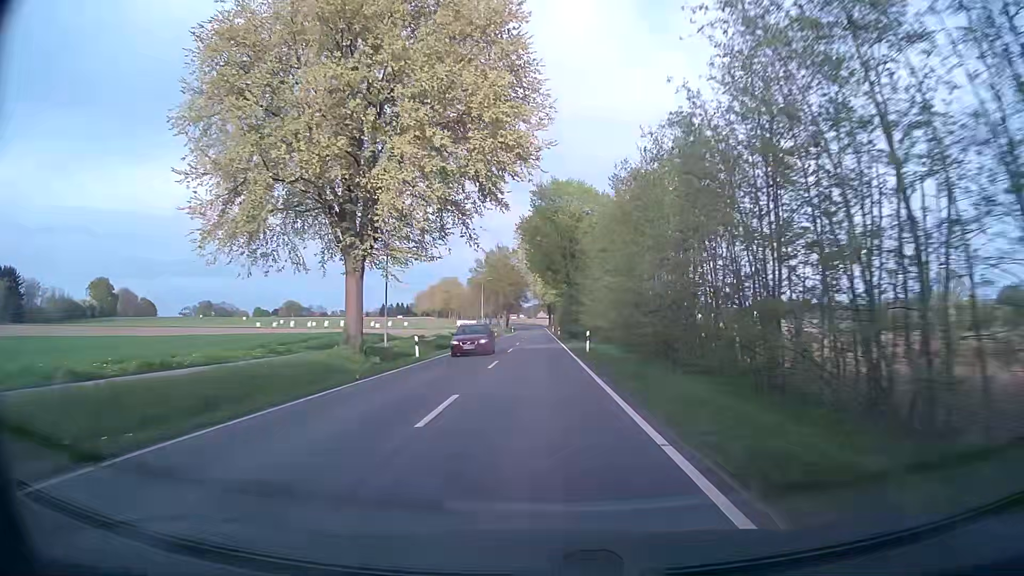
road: tertiary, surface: asphalt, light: Day
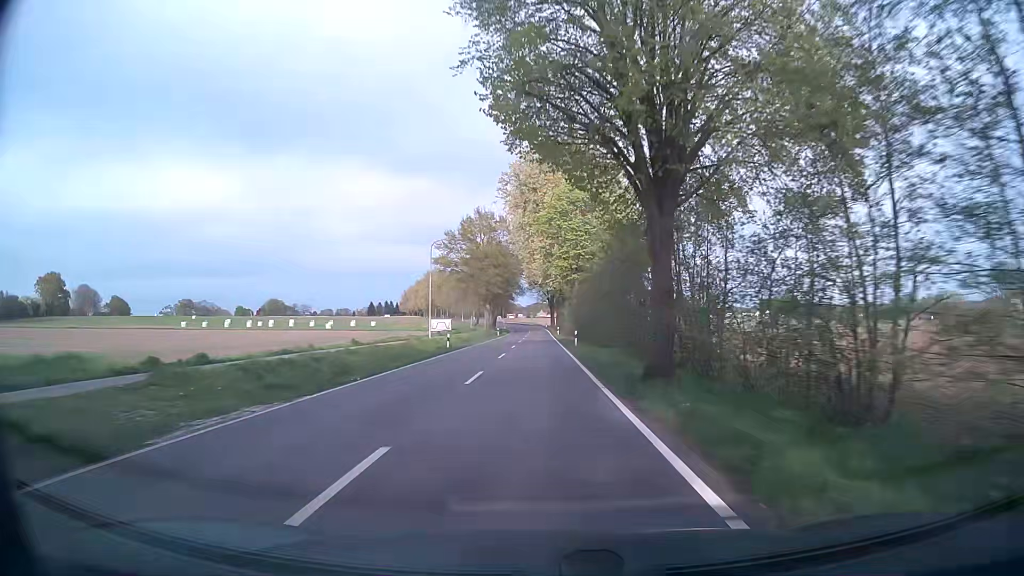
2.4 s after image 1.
(+0.1, +41.7) m; 0°
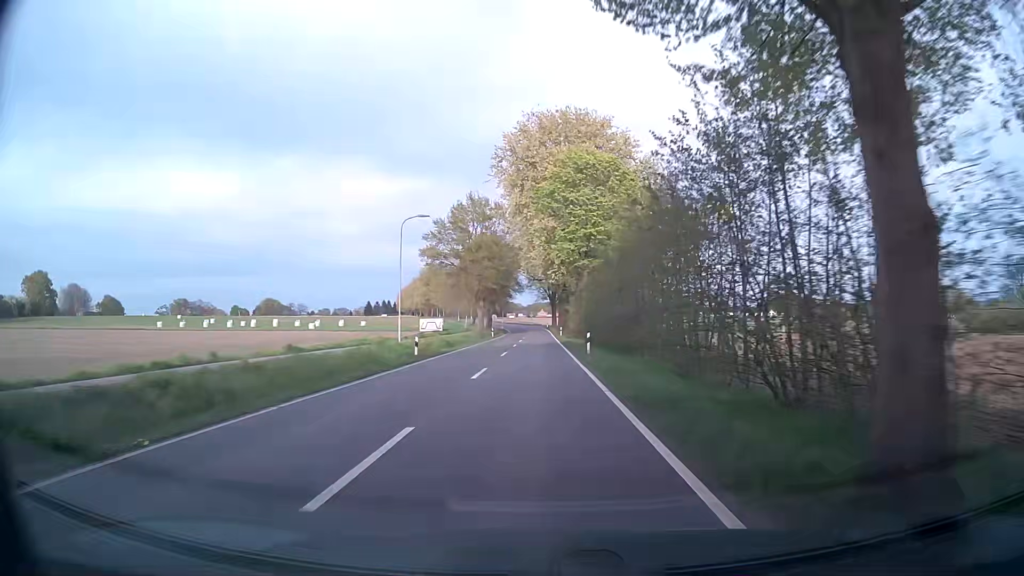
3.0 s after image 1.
(0.0, +10.5) m; 0°
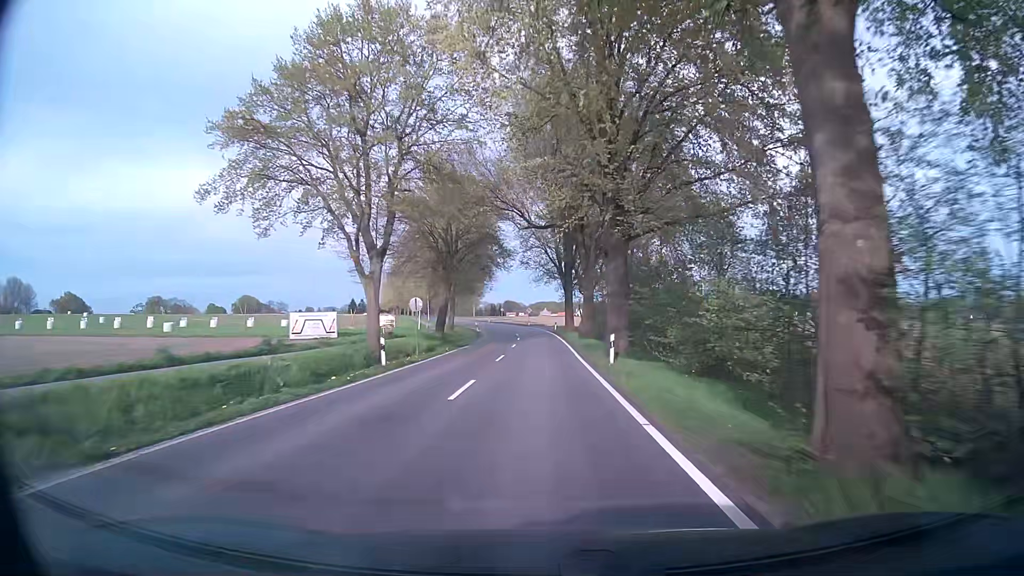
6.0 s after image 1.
(0.0, +53.1) m; 0°
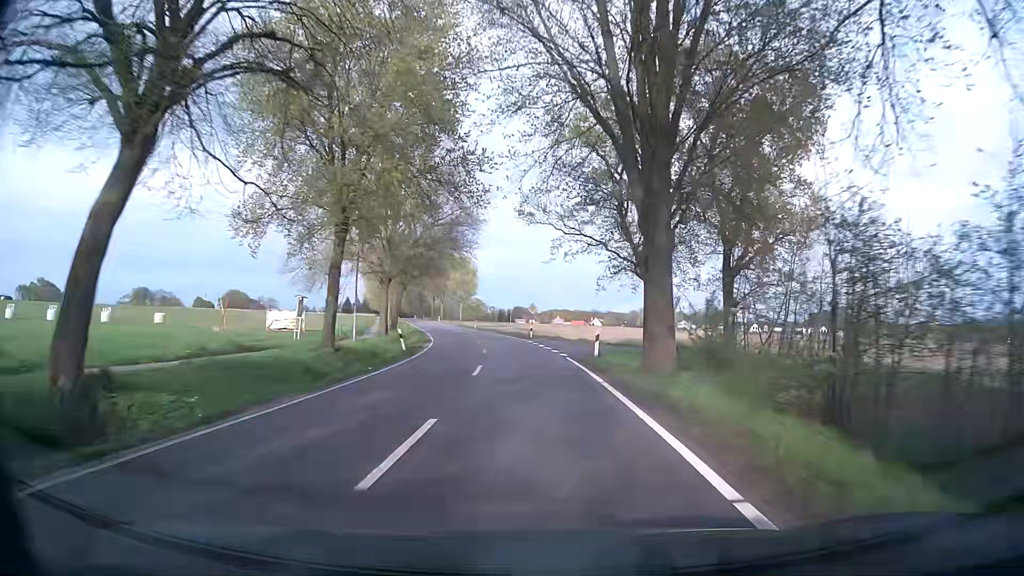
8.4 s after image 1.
(0.0, +42.8) m; -1°
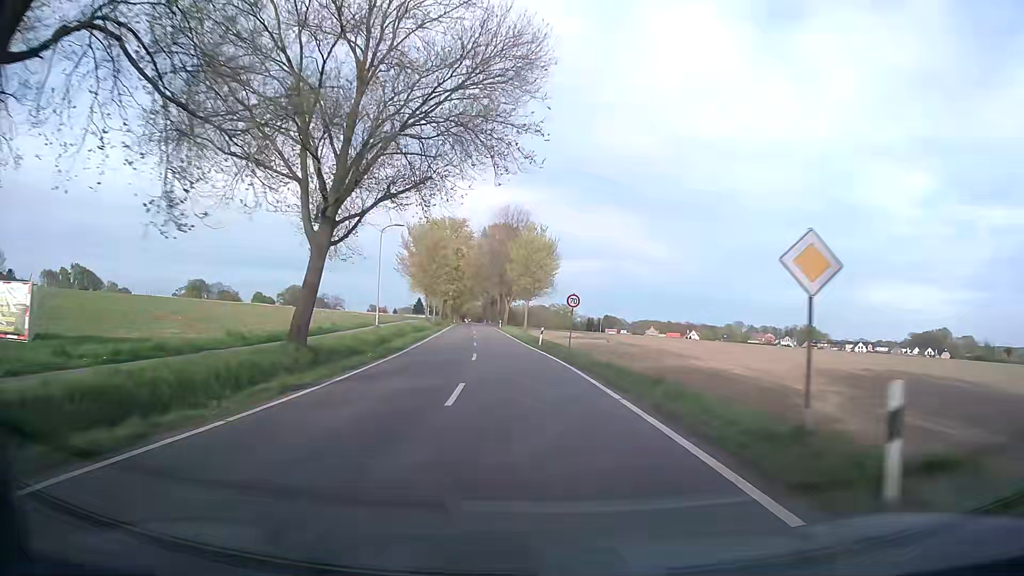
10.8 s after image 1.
(-2.4, +42.6) m; -7°
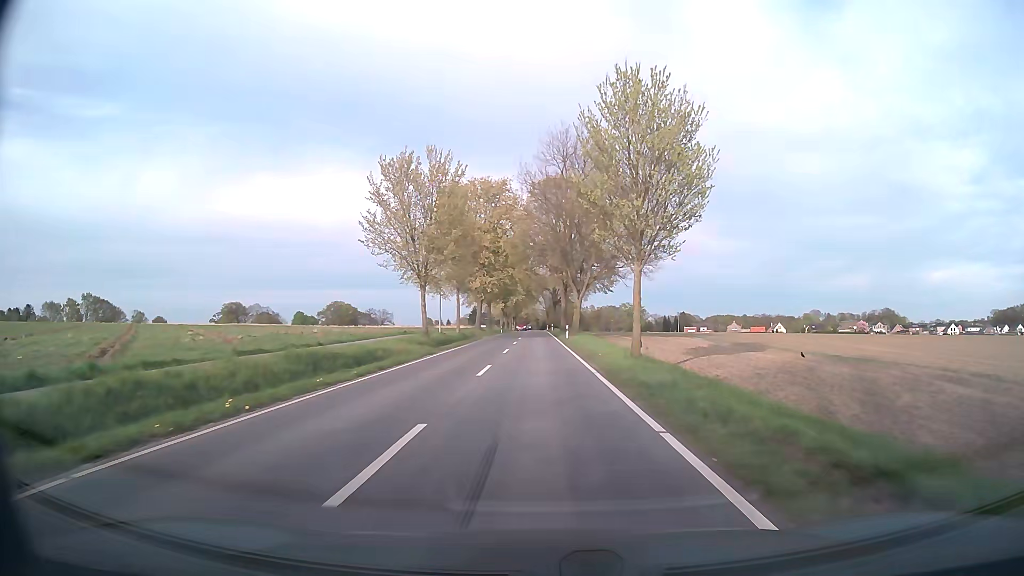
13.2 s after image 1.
(-2.6, +42.5) m; -6°
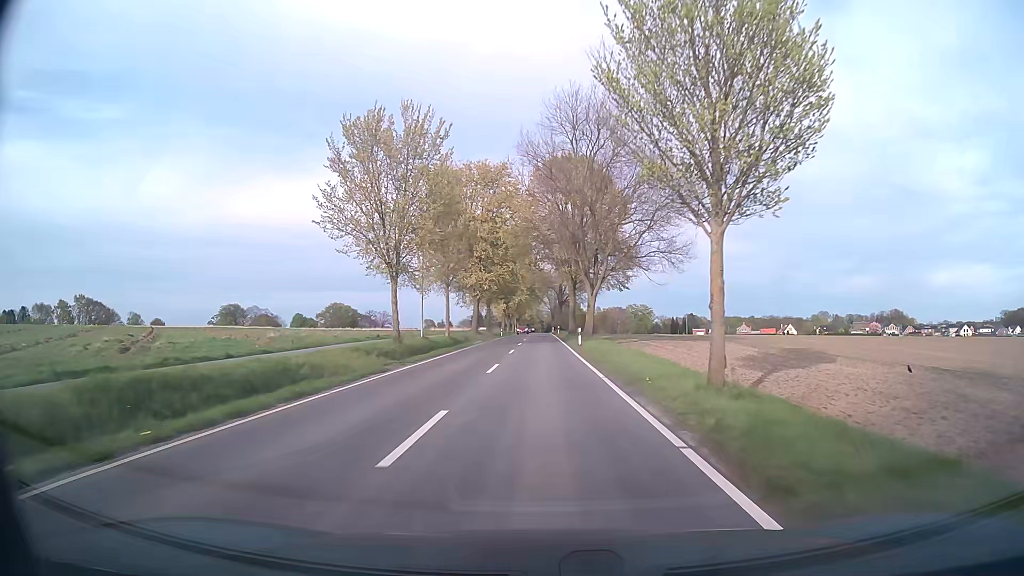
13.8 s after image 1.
(-0.1, +10.7) m; 0°
(0, +10) (0, +20) (0, +30) (0, +40) (0, +50) (0, +60) (0, +70) (0, +80) (0, +90) (0, +100) m
